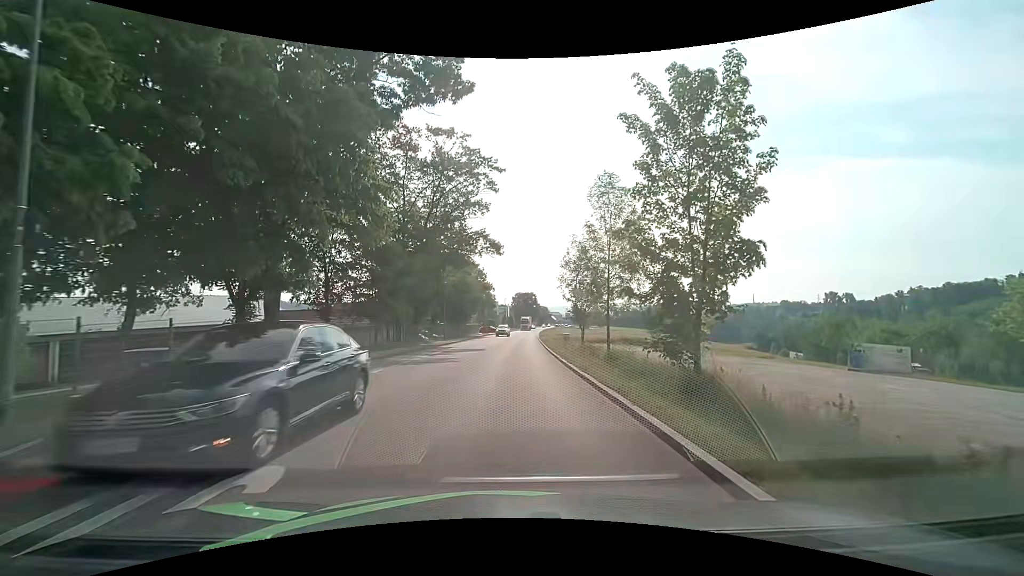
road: tertiary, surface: asphalt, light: Day
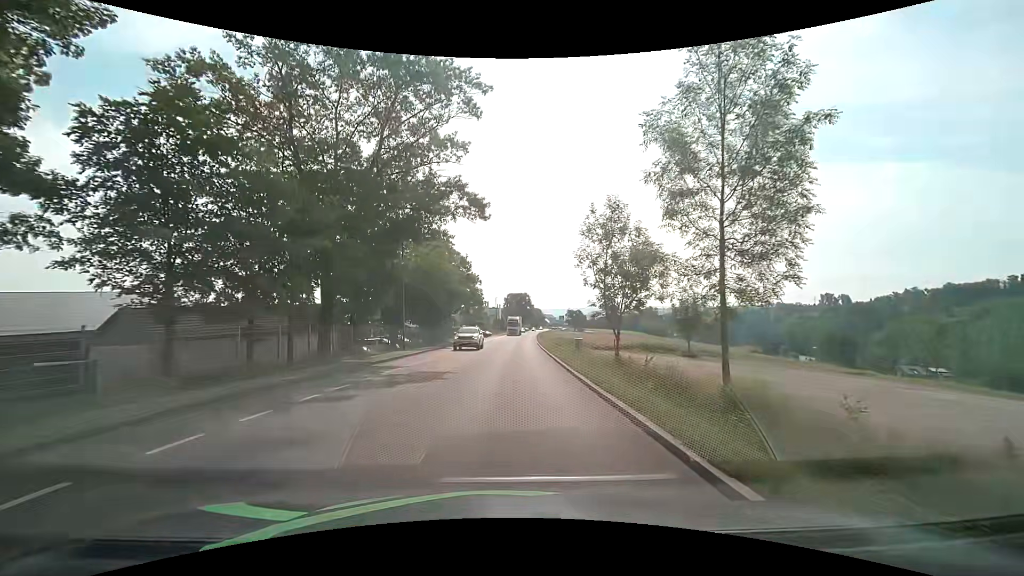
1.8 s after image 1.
(+0.1, +15.3) m; 0°
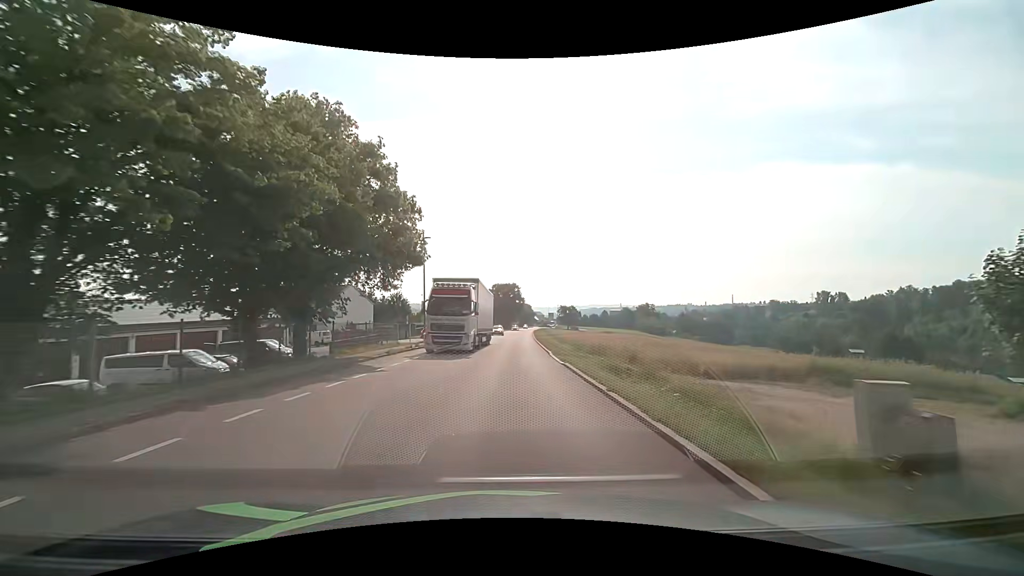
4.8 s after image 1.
(+0.7, +32.9) m; +2°
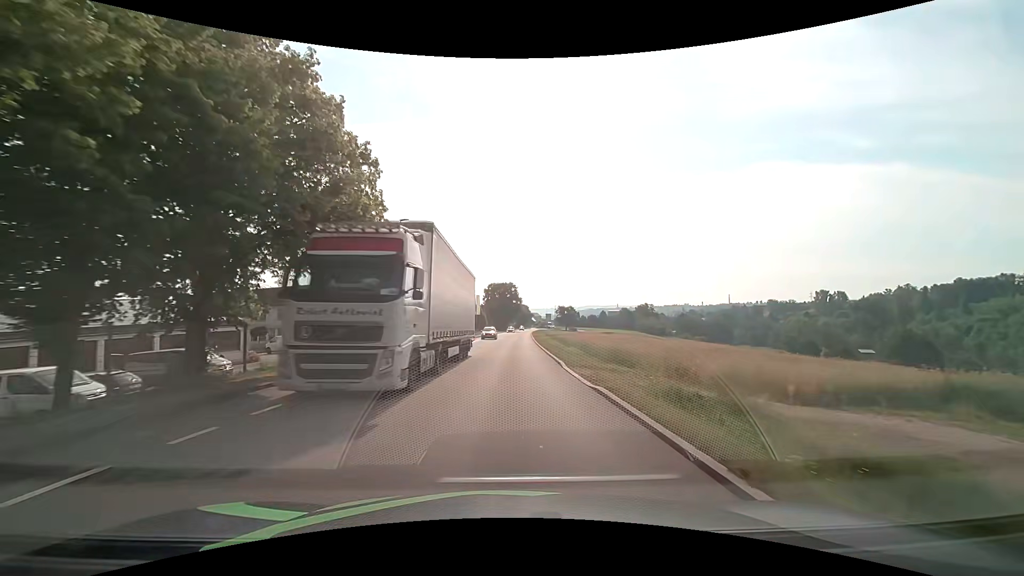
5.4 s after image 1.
(0.0, +7.1) m; 0°
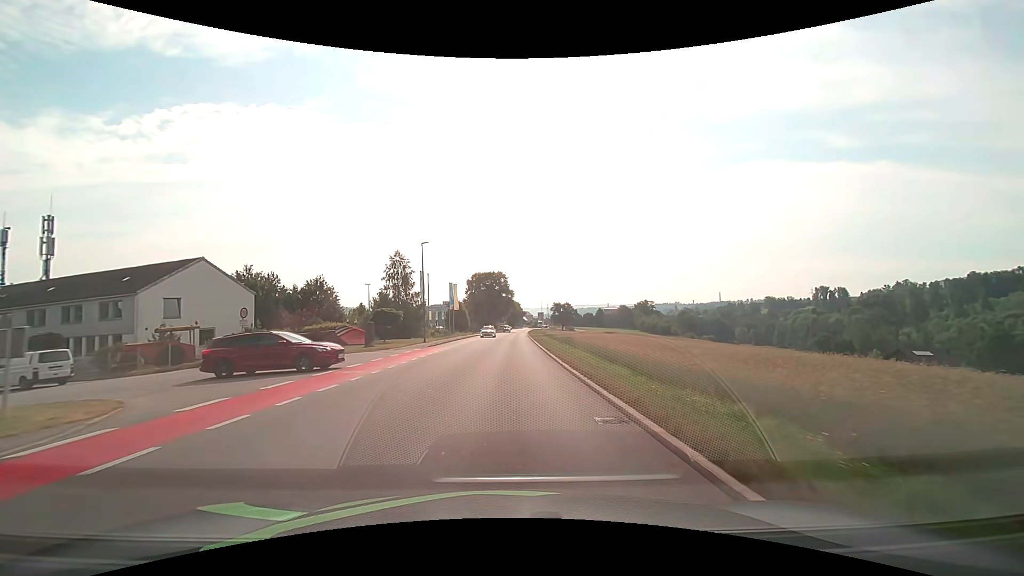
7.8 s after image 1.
(+0.4, +29.3) m; +1°
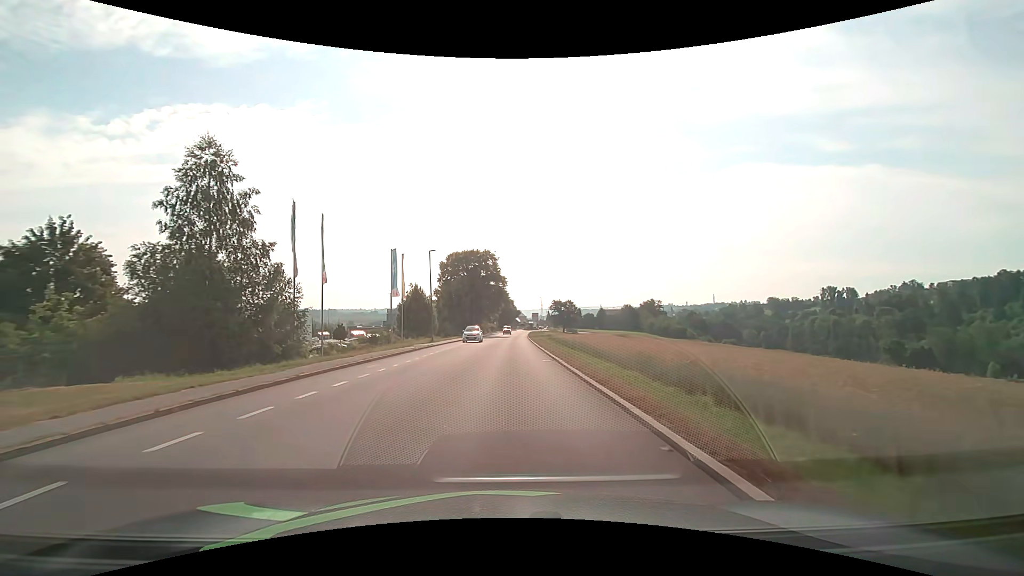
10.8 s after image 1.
(+0.3, +37.4) m; +1°
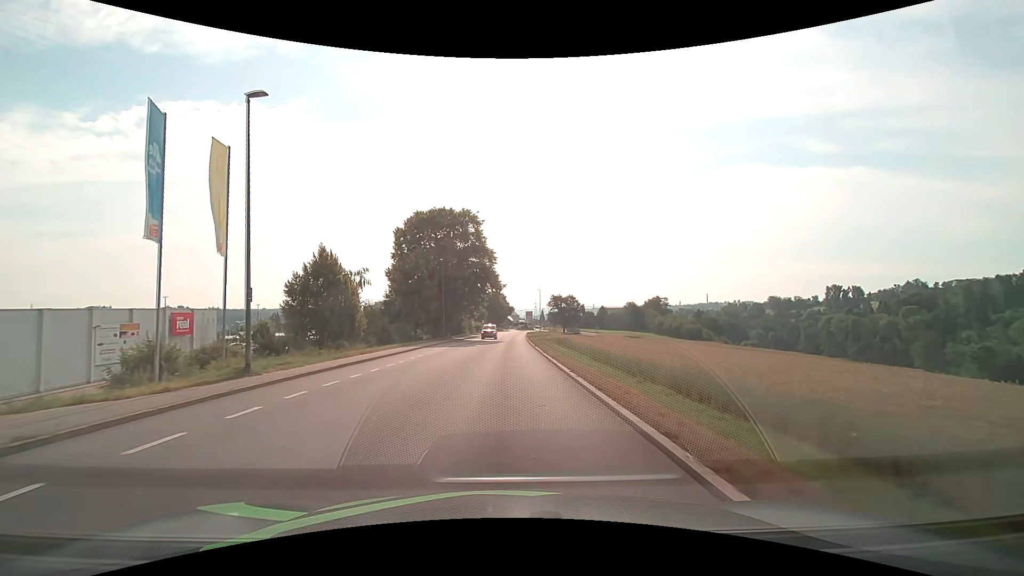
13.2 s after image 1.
(+0.3, +30.1) m; +1°
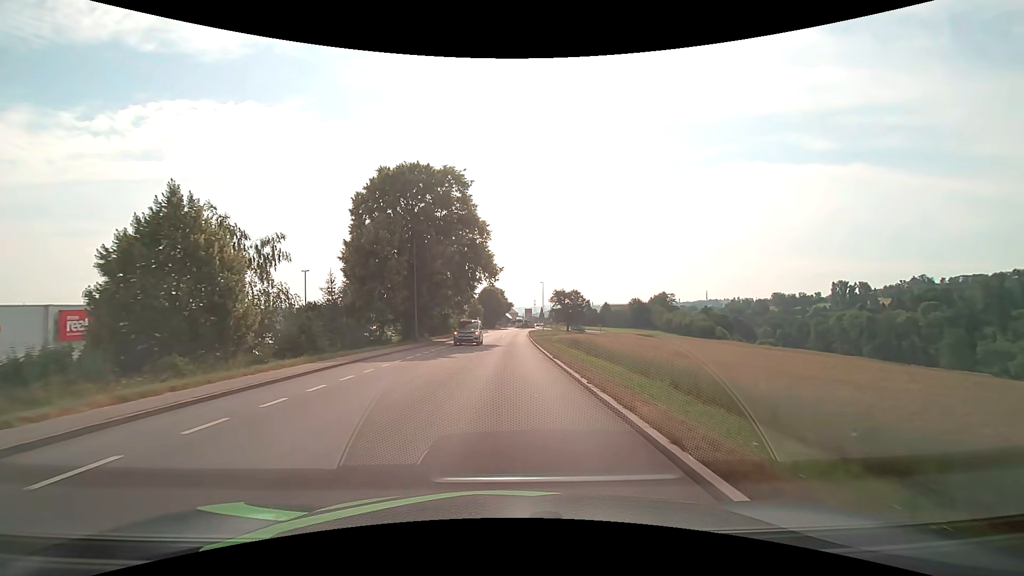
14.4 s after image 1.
(0.0, +15.1) m; 0°
(0, +10) (0, +20) (0, +30) (0, +40) (0, +50) (+1, +60) (+1, +70) (+1, +80) (+2, +90) (+2, +100) m
